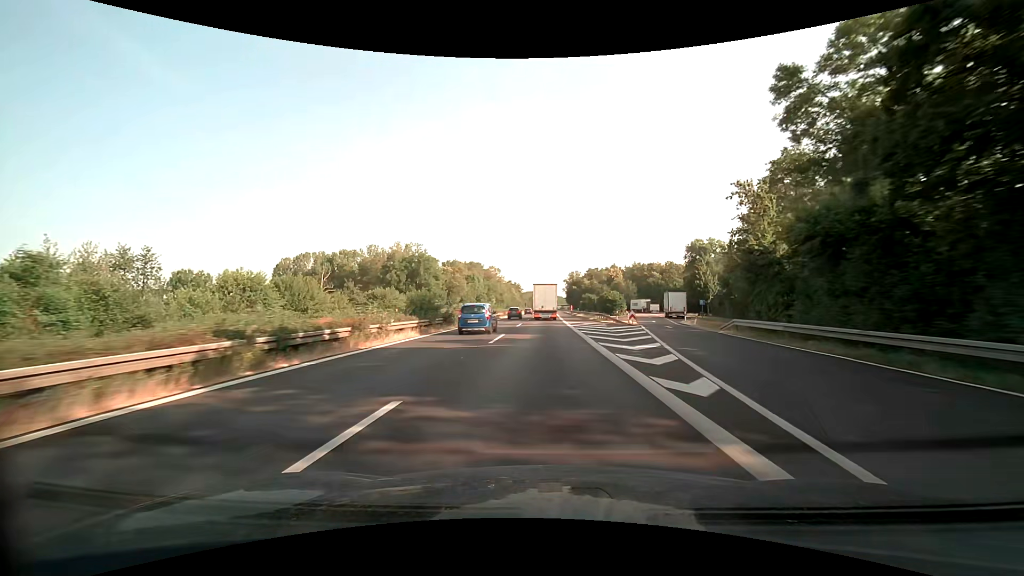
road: motorway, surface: asphalt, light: Day
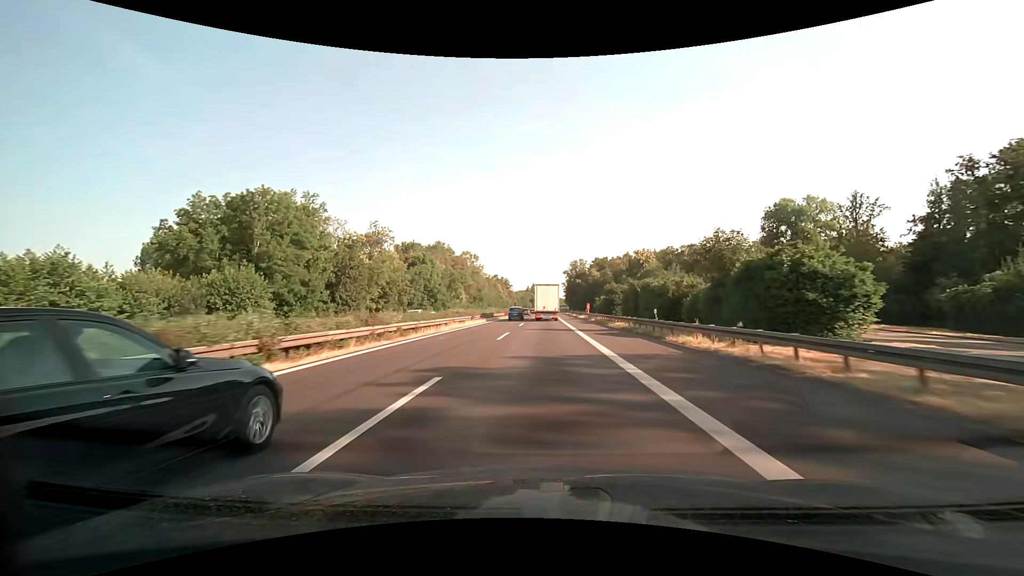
(+0.2, +69.7) m; +1°
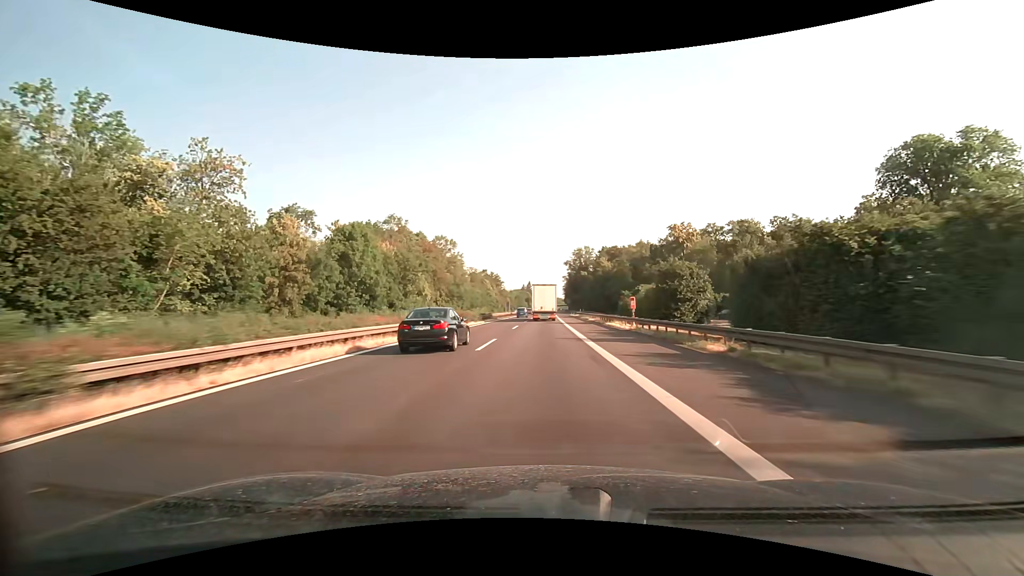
(+0.2, +41.7) m; 0°
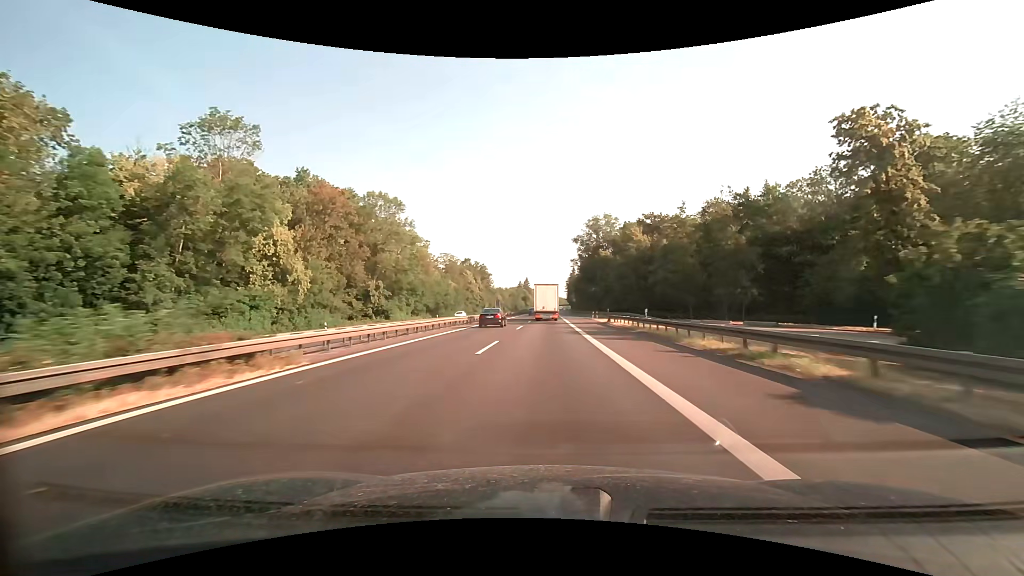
(0.0, +55.5) m; 0°
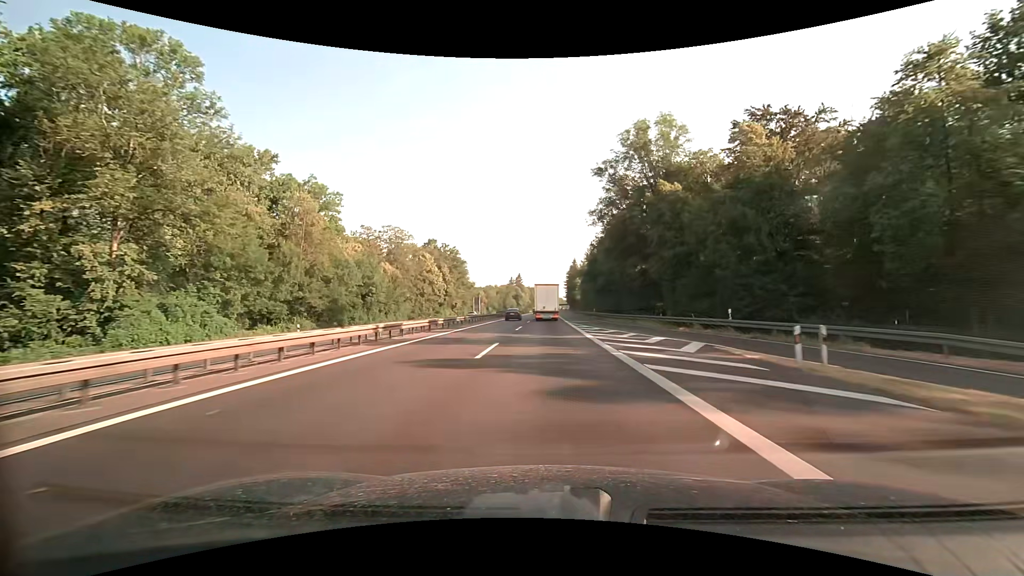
(+0.2, +55.6) m; 0°
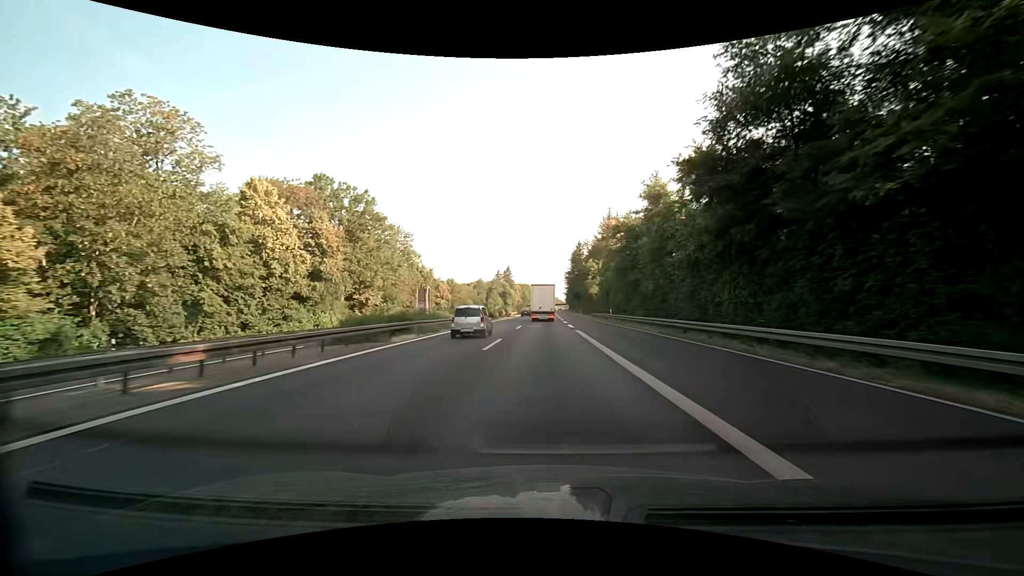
(+0.4, +69.7) m; +1°
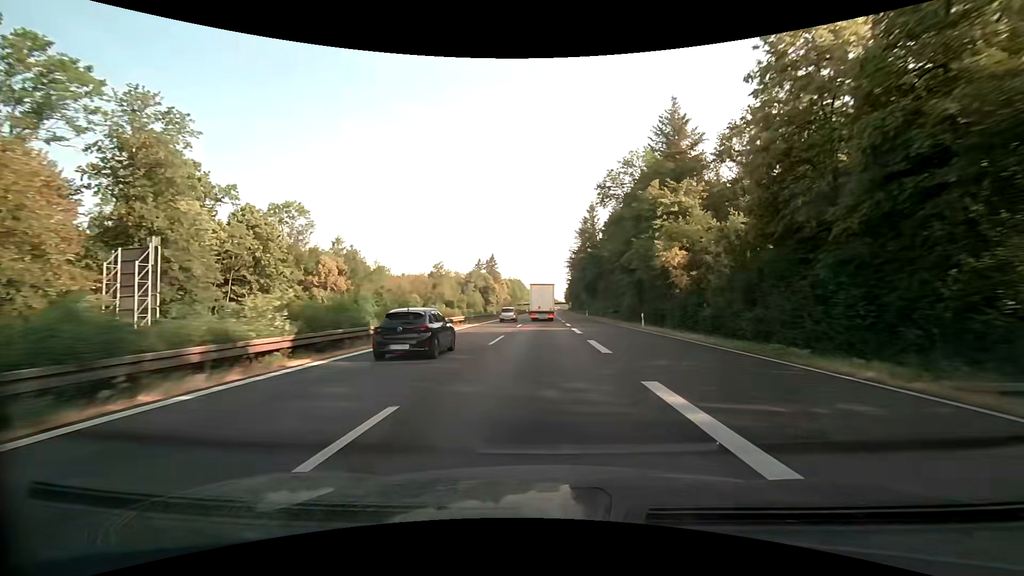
(+0.2, +69.8) m; 0°
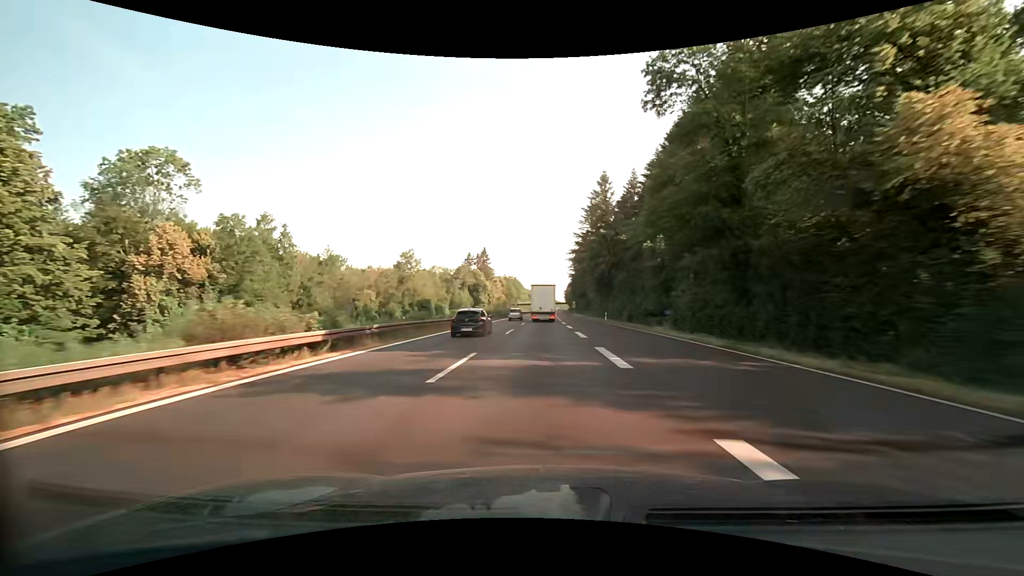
(+0.1, +27.9) m; 0°
(0, +10) (0, +20) (0, +30) (0, +40) (0, +50) (0, +60) (0, +70) (0, +80) (0, +90) (+1, +100) m
